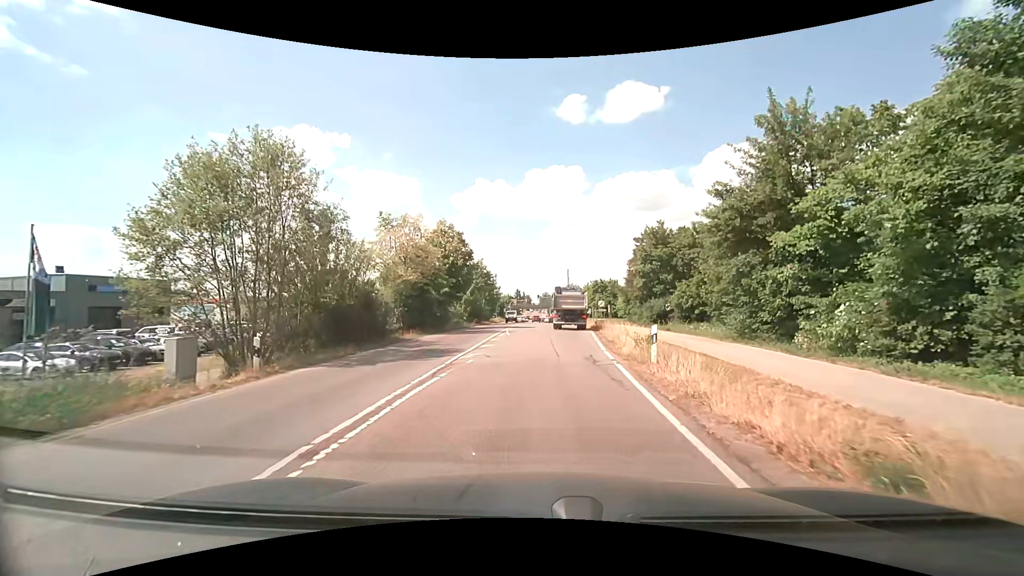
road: secondary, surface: asphalt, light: Day
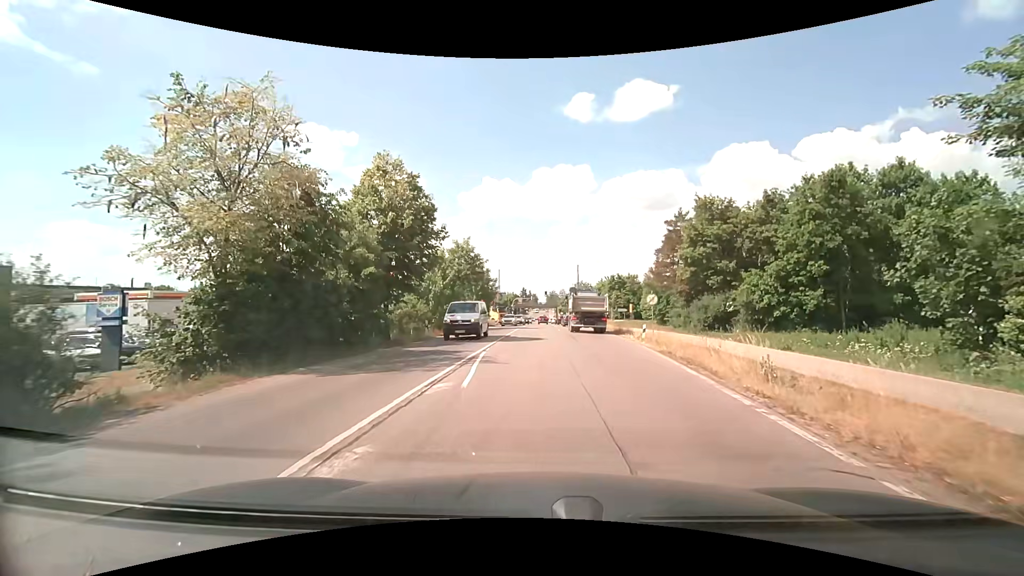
(-0.1, +18.3) m; -1°
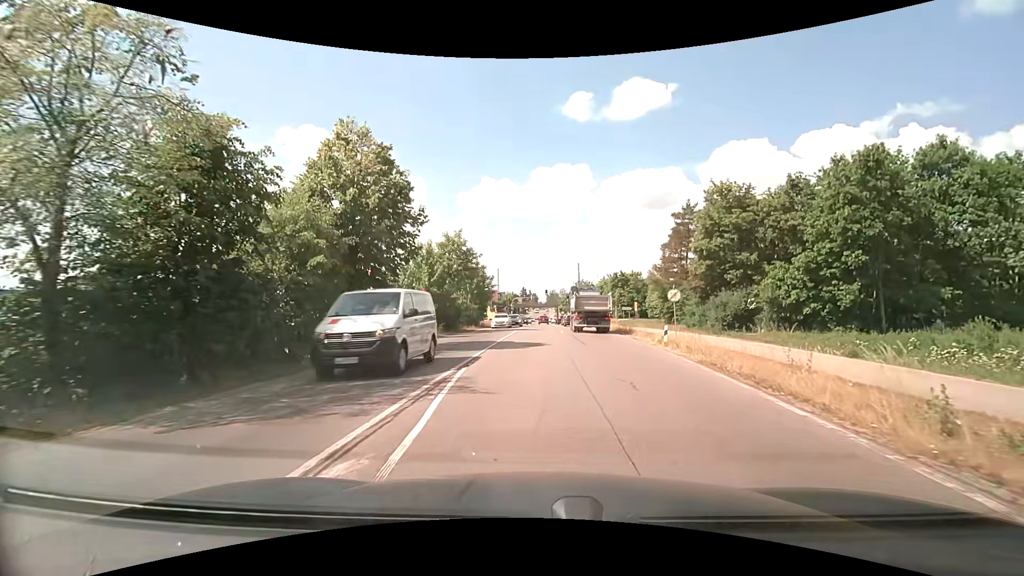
(0.0, +4.6) m; +1°
(0, +10) (0, +20) (0, +30) (0, +40) (0, +50) (0, +60) (0, +70) (0, +80) (0, +90) (0, +100) m
